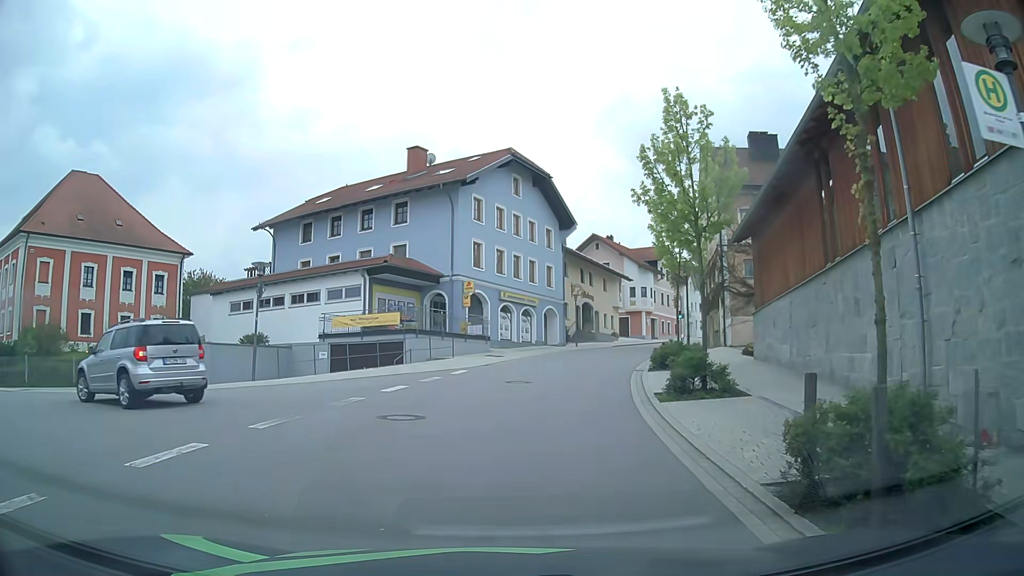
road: tertiary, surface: asphalt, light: Day
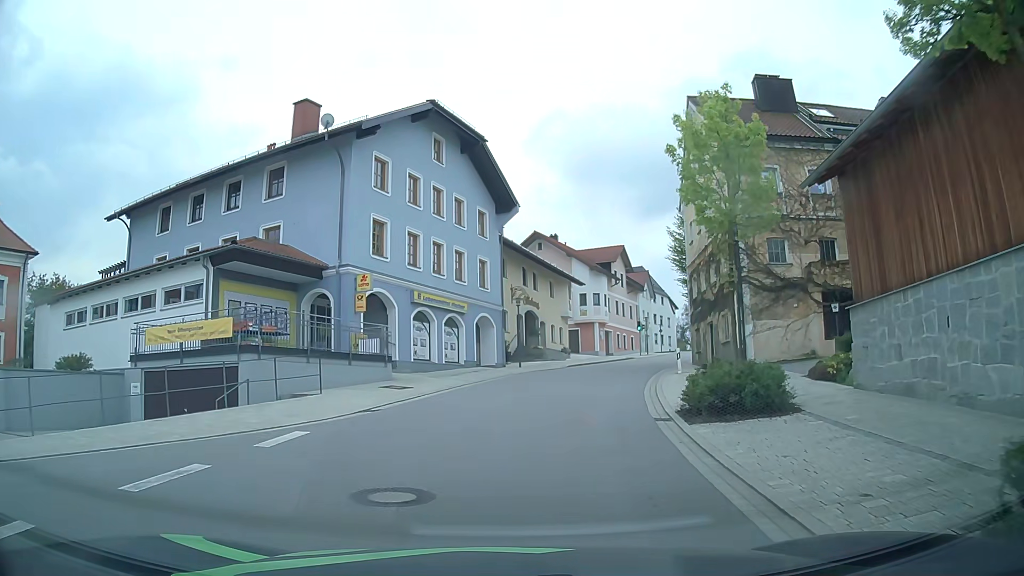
(+0.5, +12.4) m; +5°
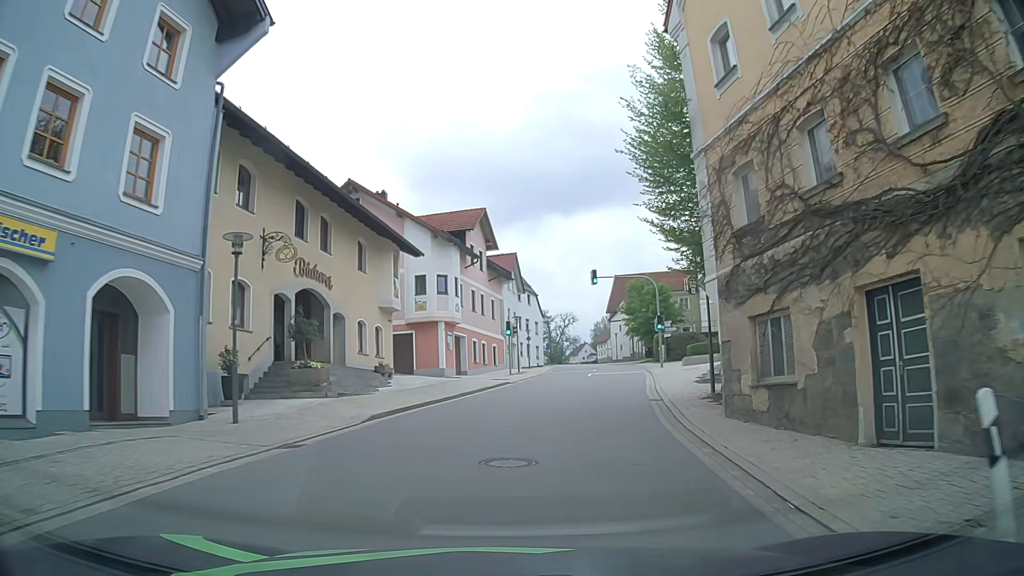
(+2.6, +23.8) m; +13°
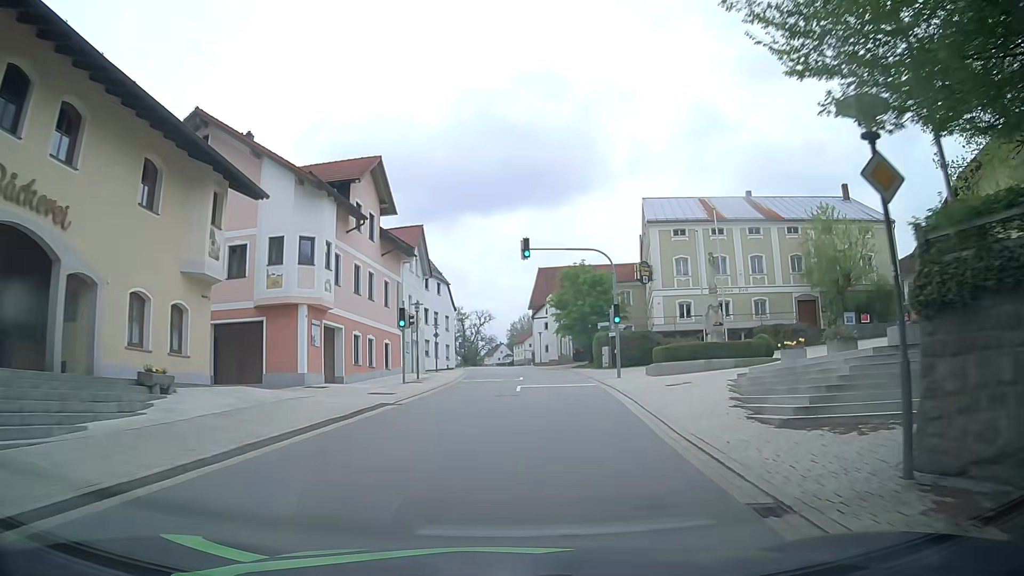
(+0.6, +12.3) m; +8°
(0, +10) (+1, +20) (+2, +30) (+2, +40) (+2, +50) (+1, +60) (+1, +70) (0, +80) (0, +90) (0, +100) m
